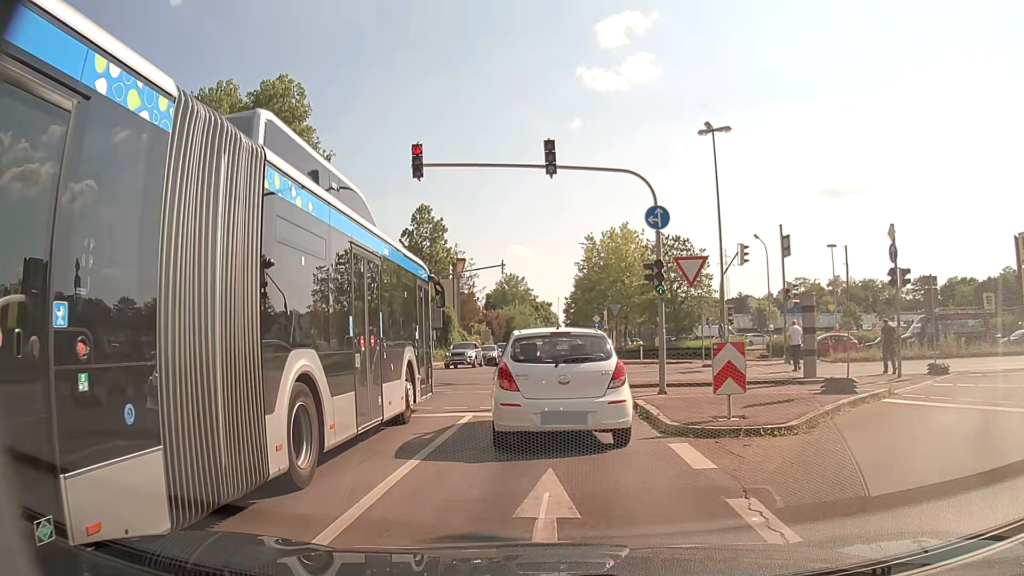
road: secondary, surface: asphalt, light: Day
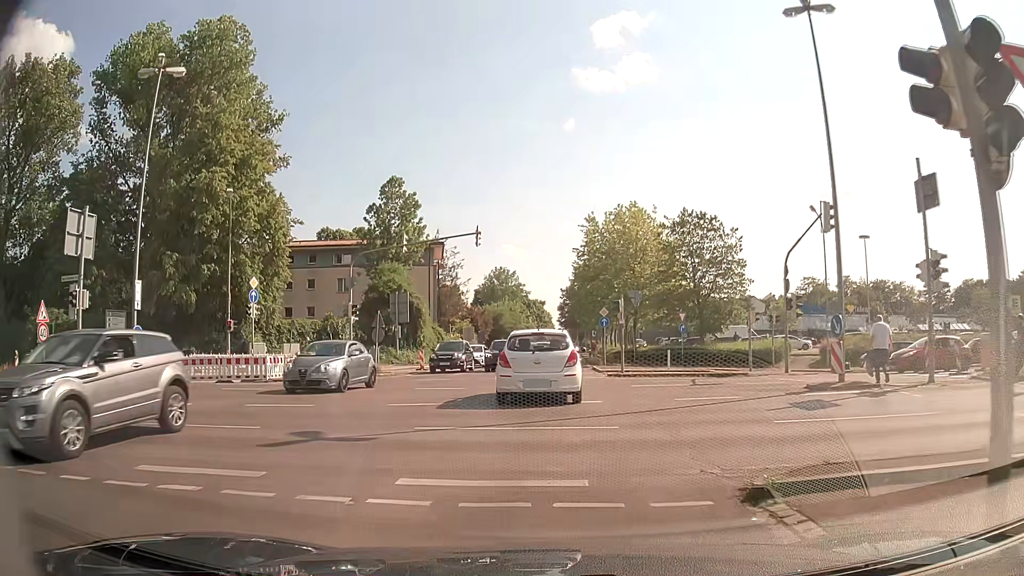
(0.0, +13.0) m; +1°
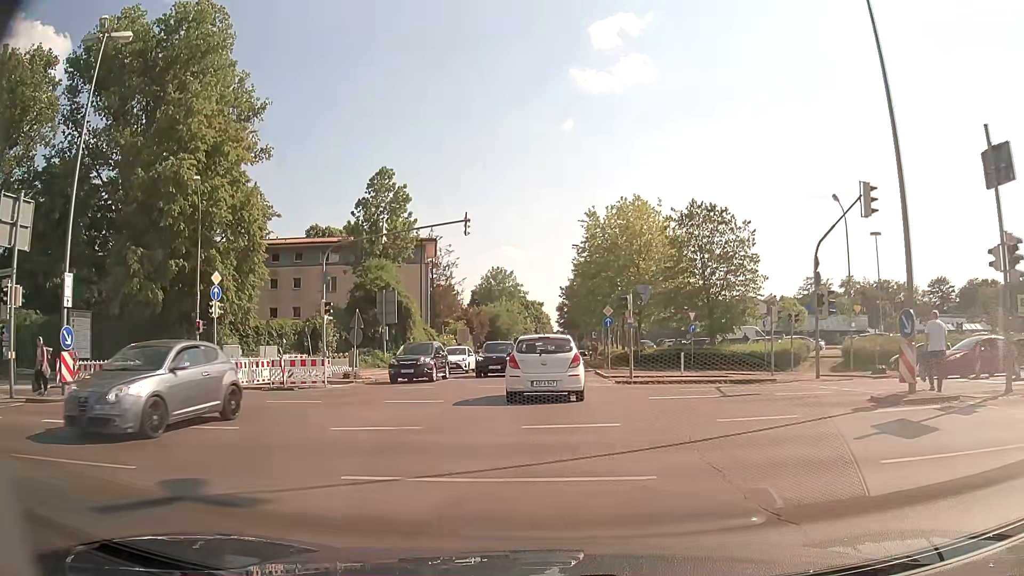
(0.0, +3.7) m; -1°
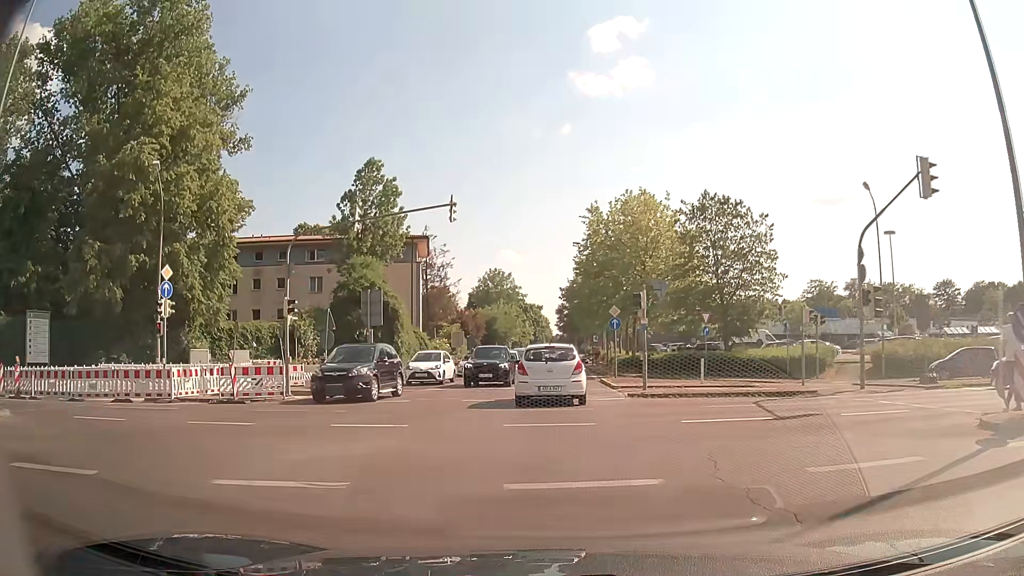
(0.0, +4.0) m; +1°
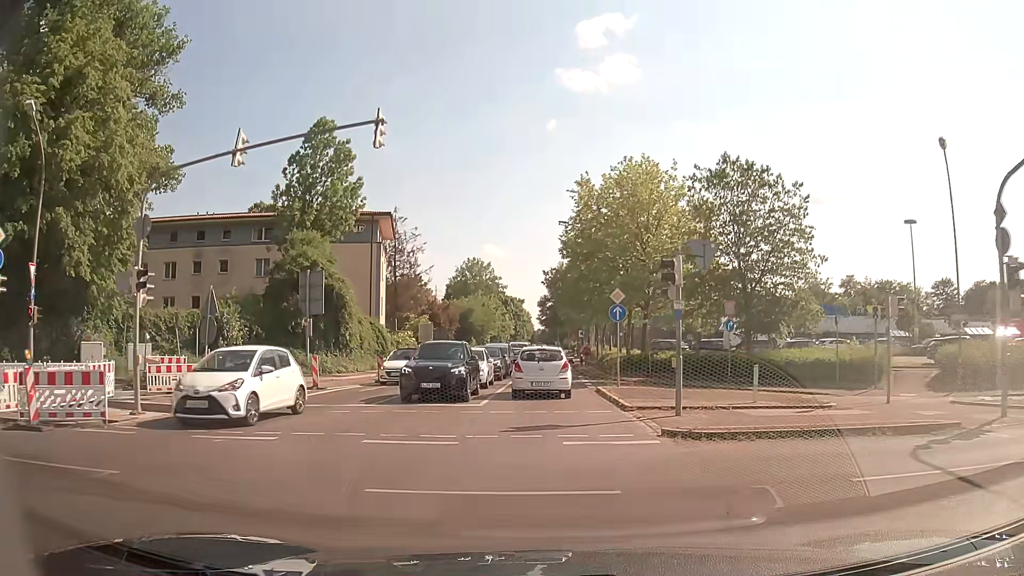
(0.0, +8.7) m; +1°
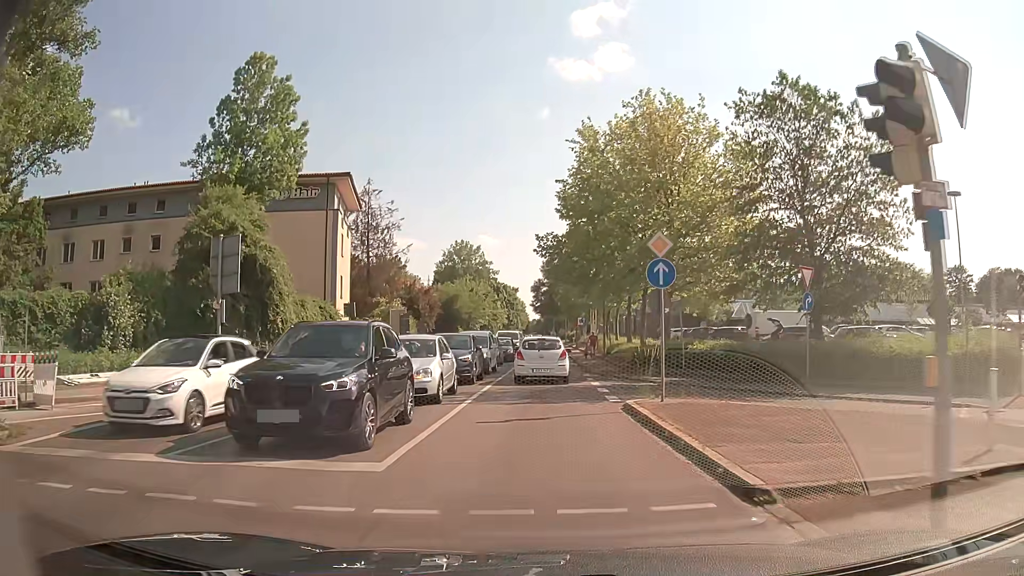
(0.0, +10.0) m; 0°
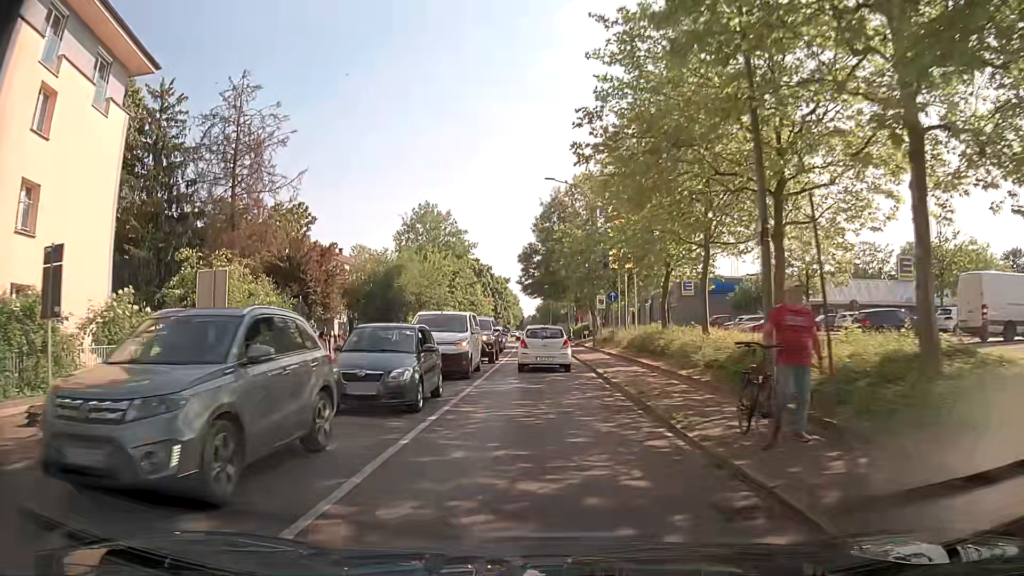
(+0.1, +30.7) m; 0°
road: tertiary
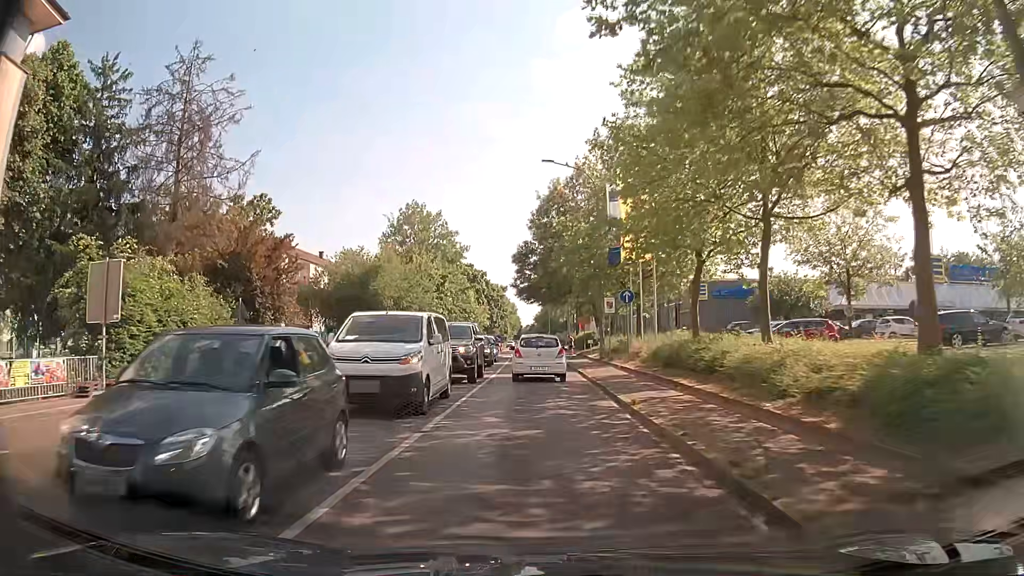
(+0.1, +6.7) m; 0°
(0, +10) (0, +20) (0, +30) (0, +40) (0, +50) (-1, +60) (-1, +70) (-1, +80) (-1, +90) (-1, +100) m
